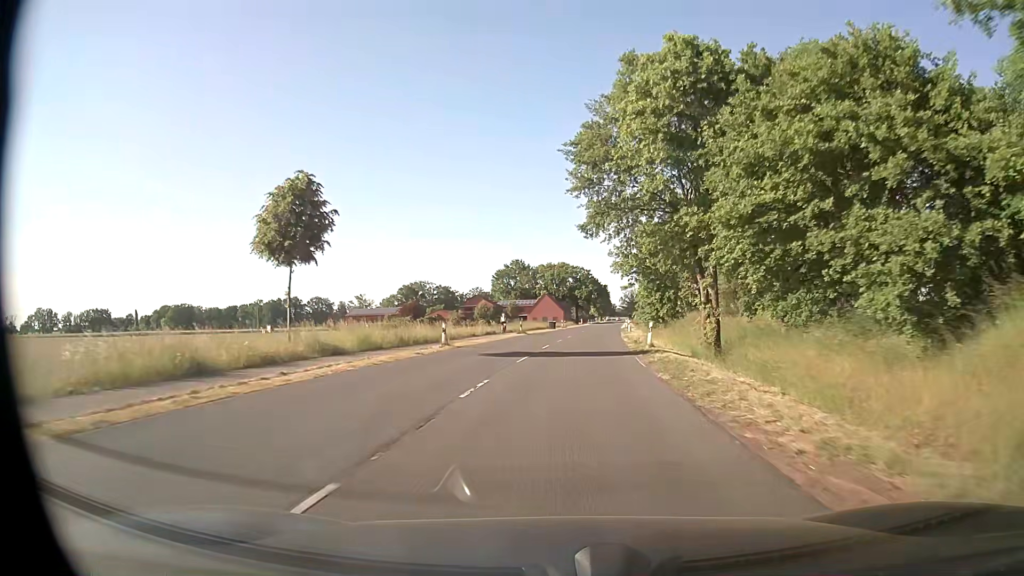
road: secondary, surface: asphalt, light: Day
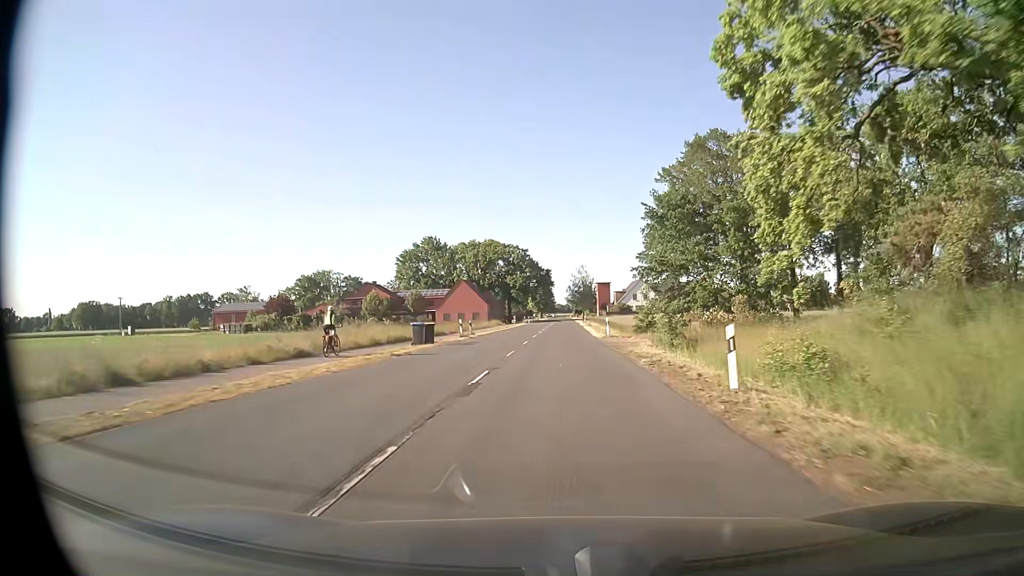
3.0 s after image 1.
(+2.9, +52.2) m; +6°
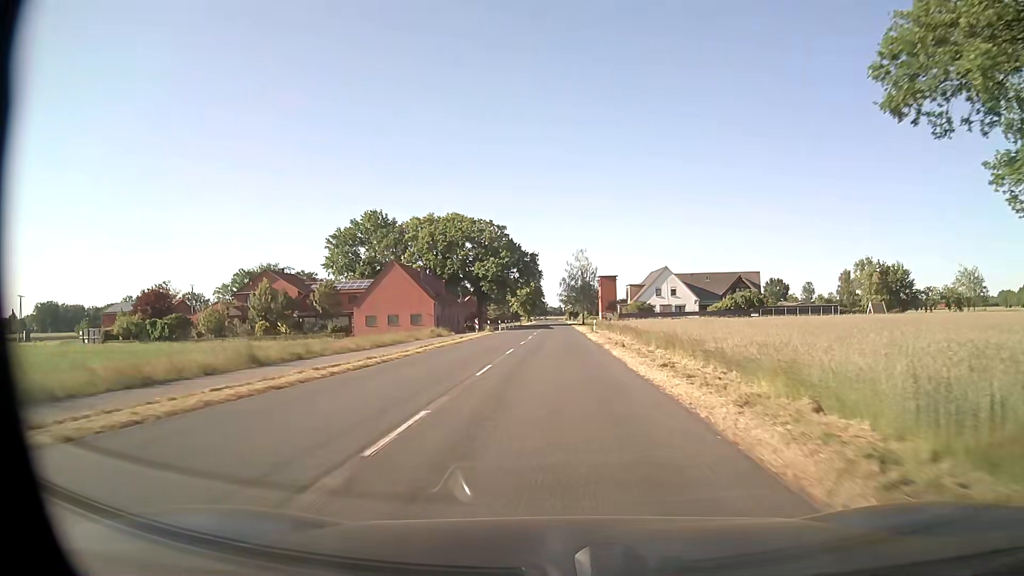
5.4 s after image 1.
(+0.3, +42.6) m; +1°
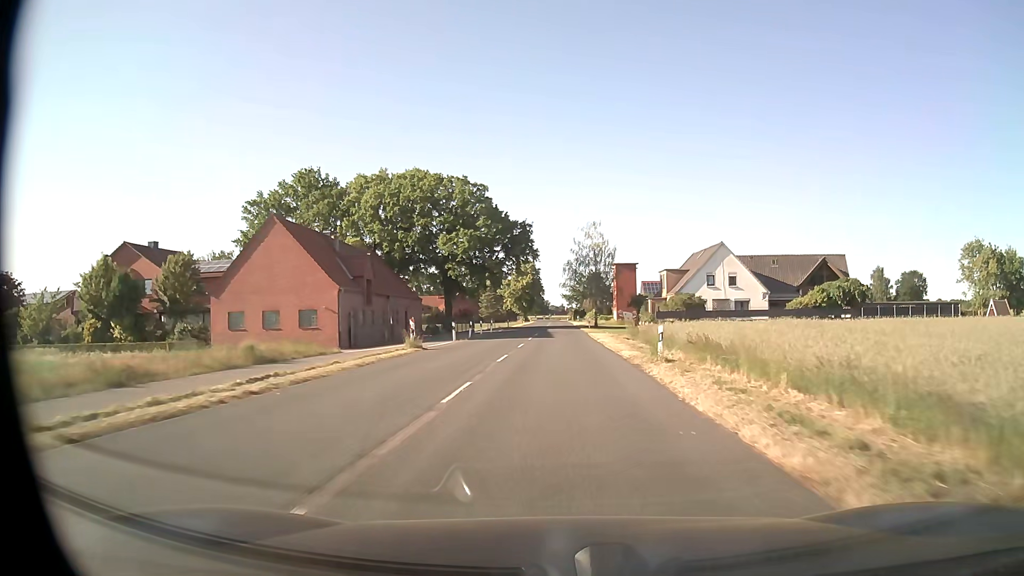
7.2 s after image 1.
(-0.2, +32.1) m; -1°
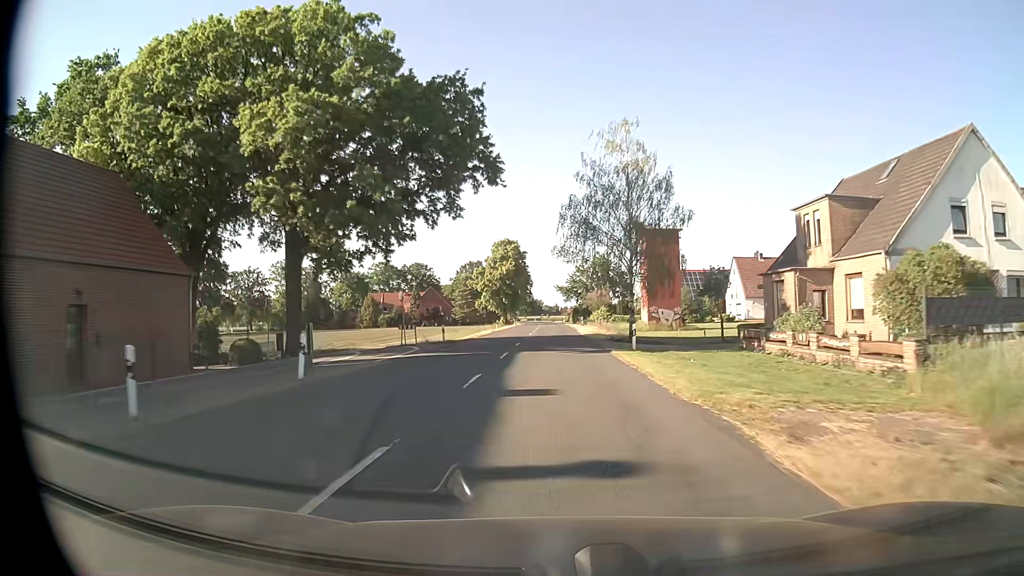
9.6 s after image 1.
(+0.2, +42.9) m; +1°
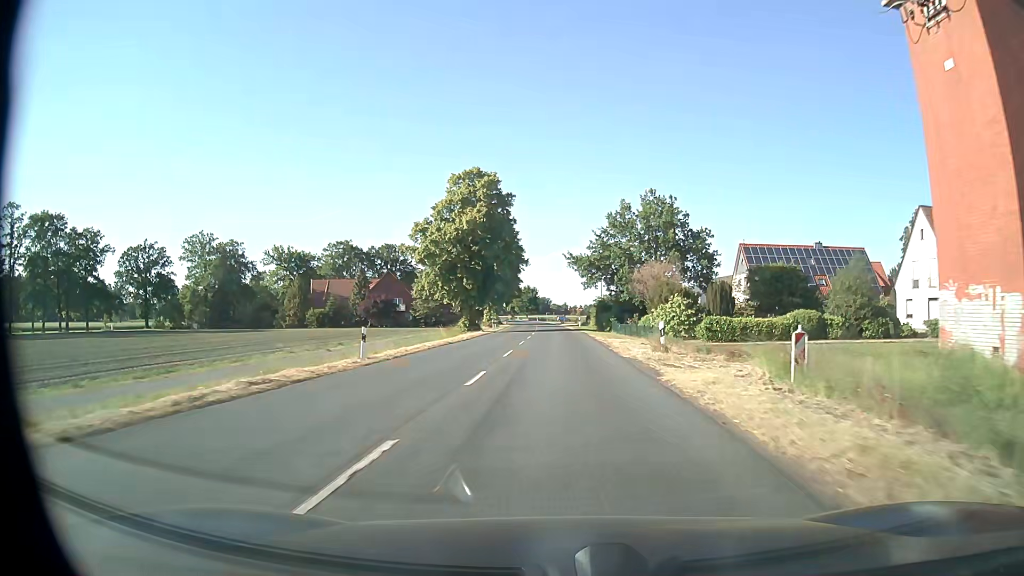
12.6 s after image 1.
(-0.2, +53.9) m; -1°
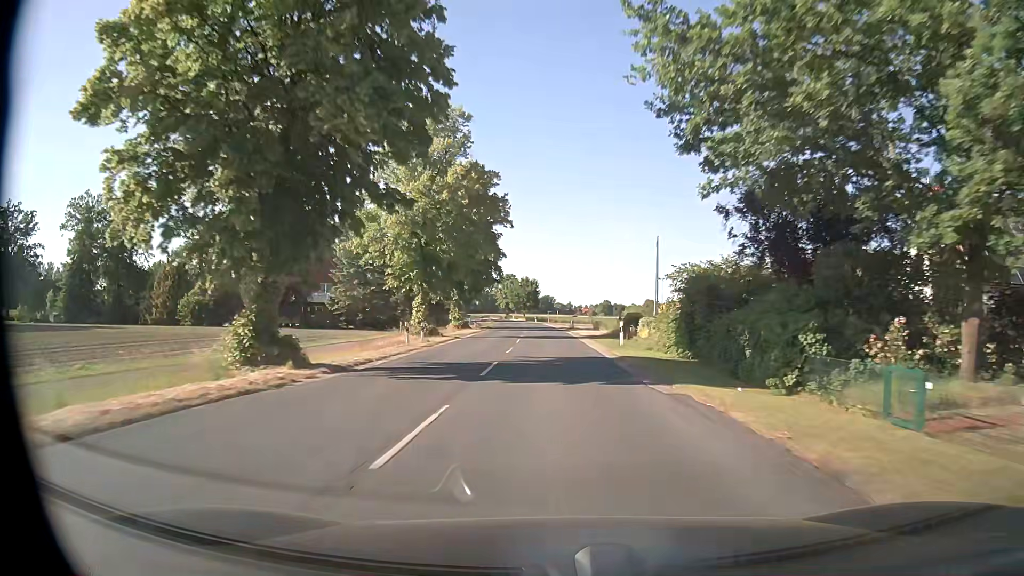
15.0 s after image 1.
(-0.1, +43.1) m; 0°
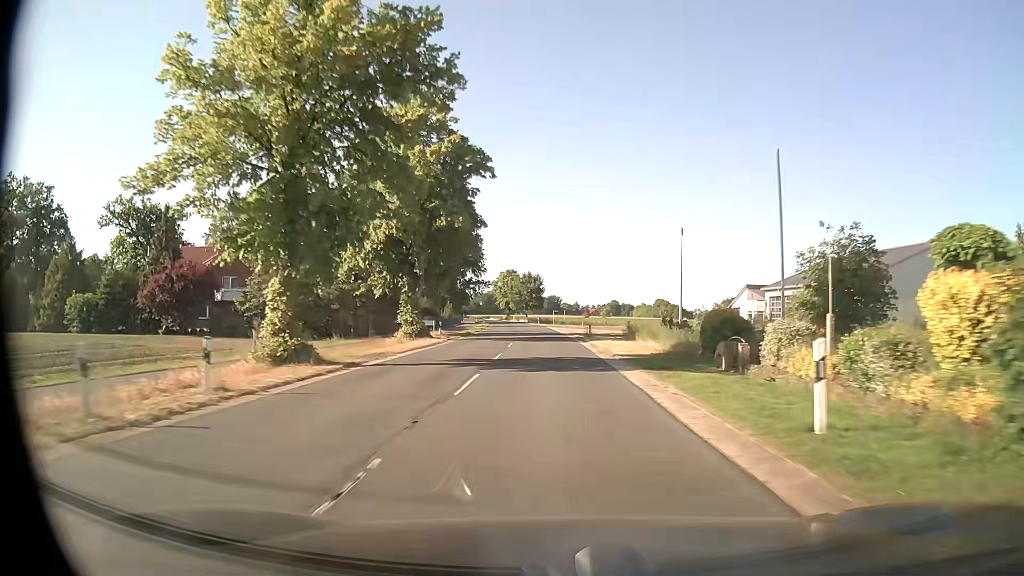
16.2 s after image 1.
(0.0, +21.6) m; 0°
(0, +10) (0, +20) (0, +30) (-1, +40) (-1, +50) (-2, +60) (-2, +70) (-3, +80) (-4, +90) (-5, +100) m
